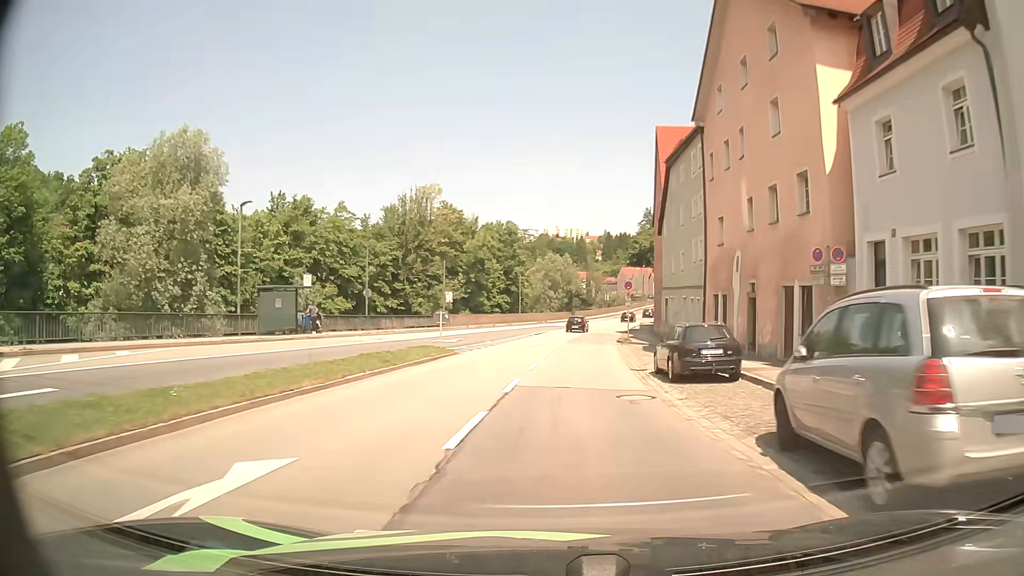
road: primary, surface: asphalt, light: Day
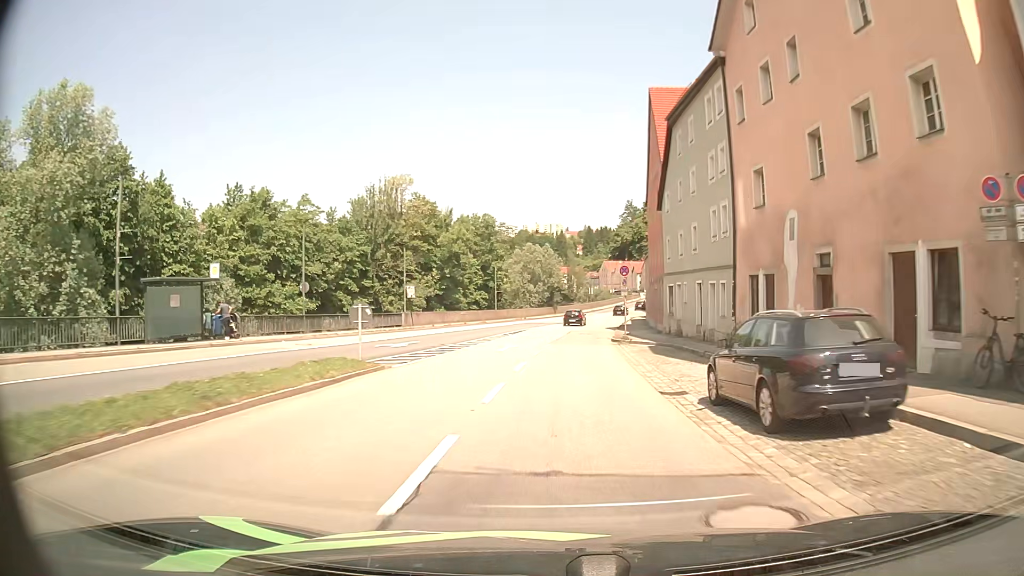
(+0.1, +8.6) m; +1°
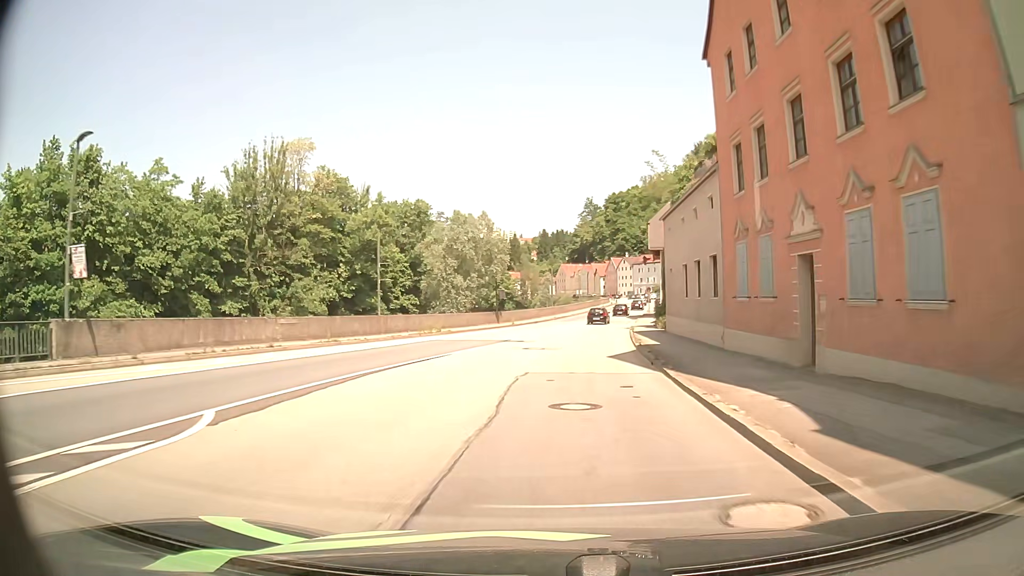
(+1.2, +34.3) m; +4°
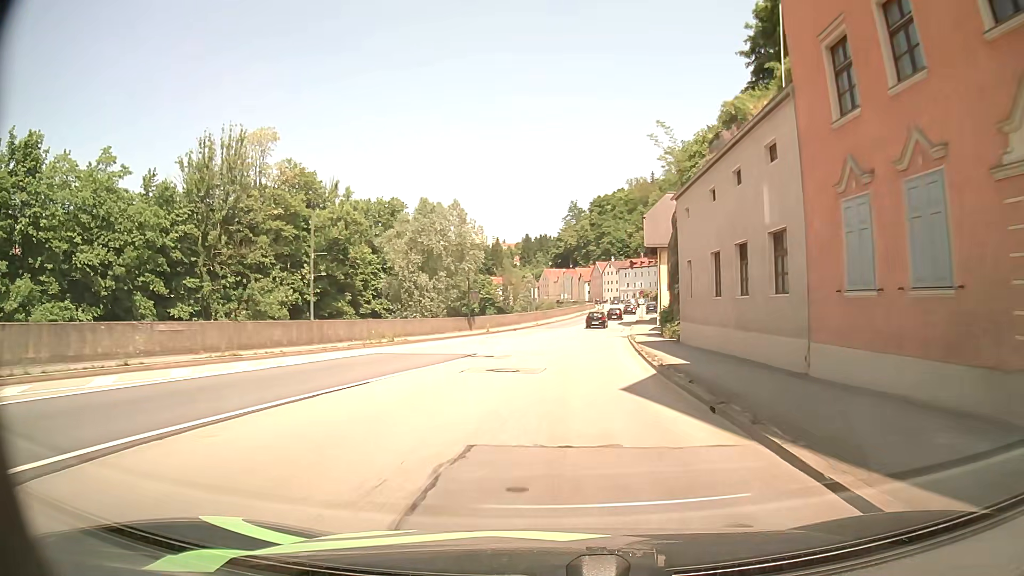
(+0.1, +8.5) m; +2°
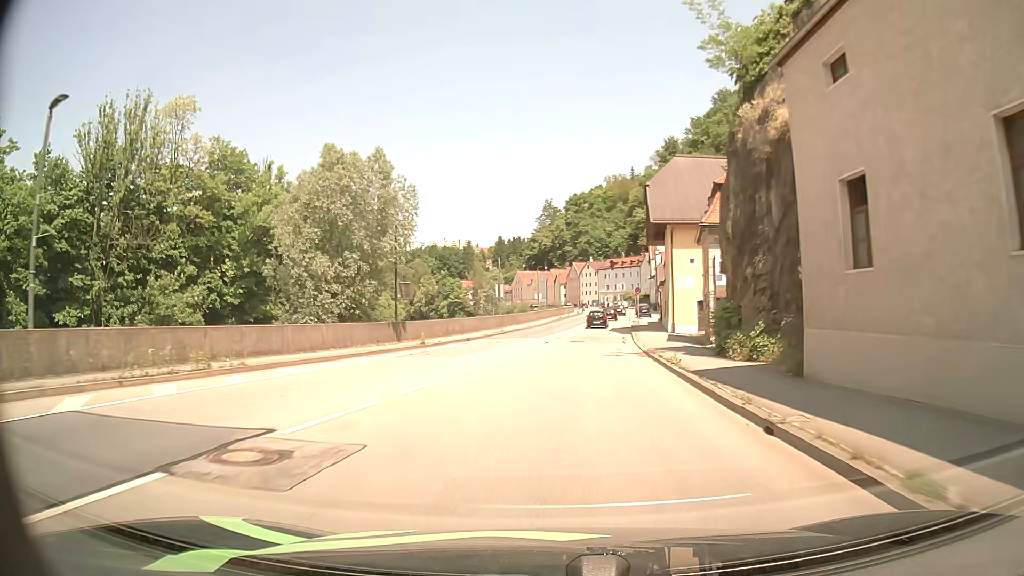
(+0.3, +16.8) m; +2°
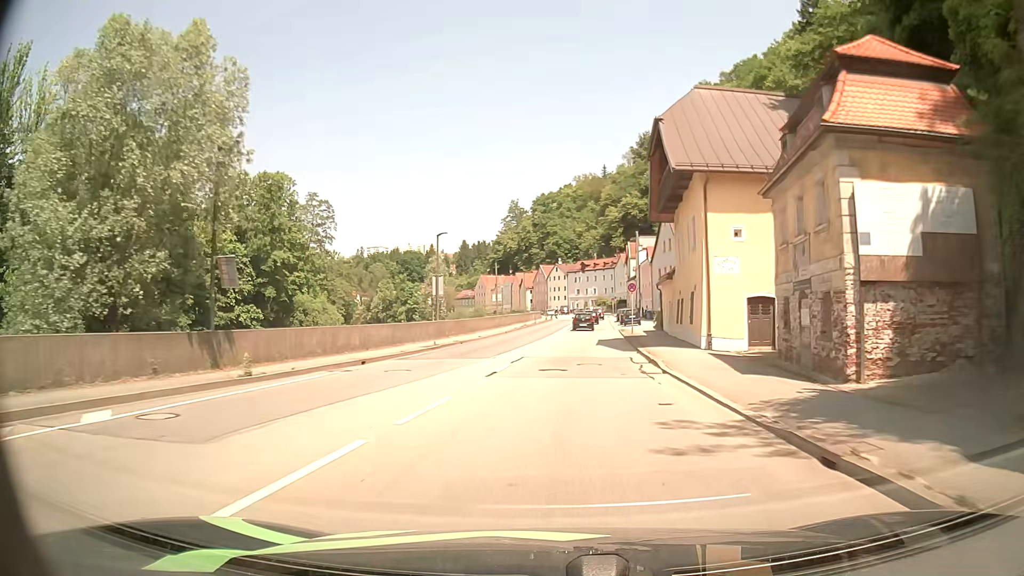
(+0.3, +16.7) m; +3°
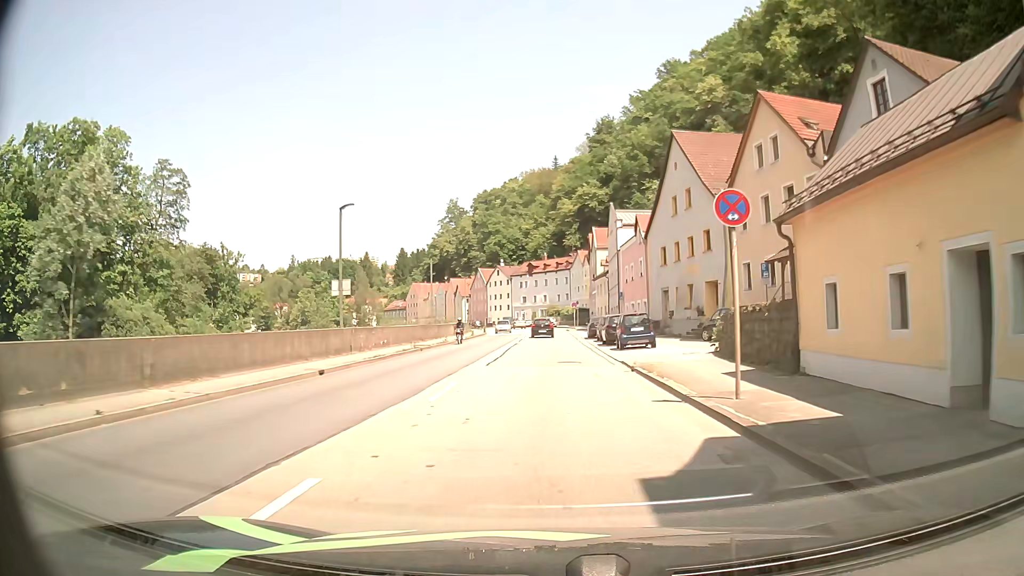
(+1.5, +33.1) m; +5°
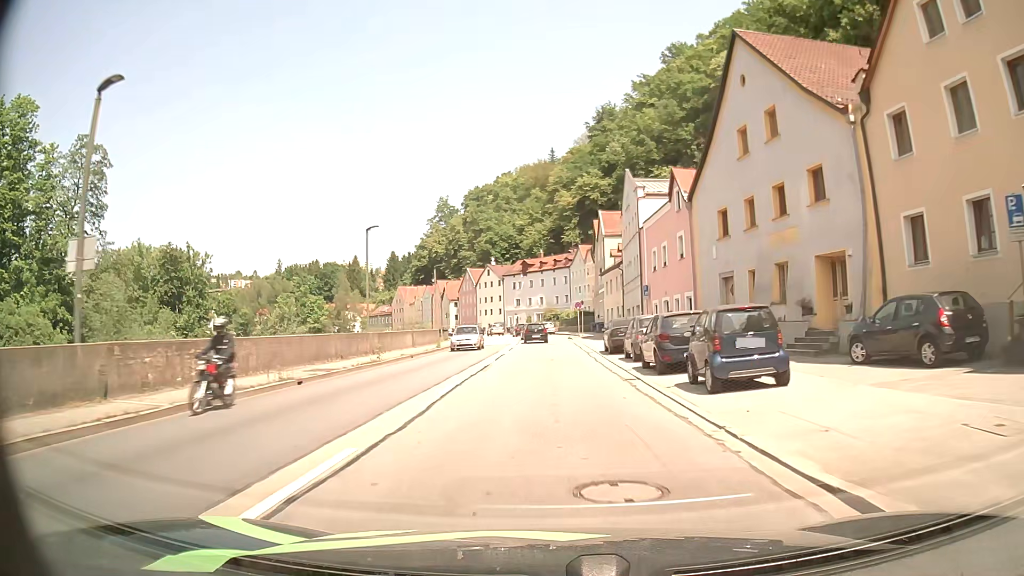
(+0.1, +16.5) m; 0°
(0, +10) (0, +20) (0, +30) (0, +40) (-1, +50) (-2, +60) (-3, +70) (-4, +80) (-6, +90) (-9, +99) m
